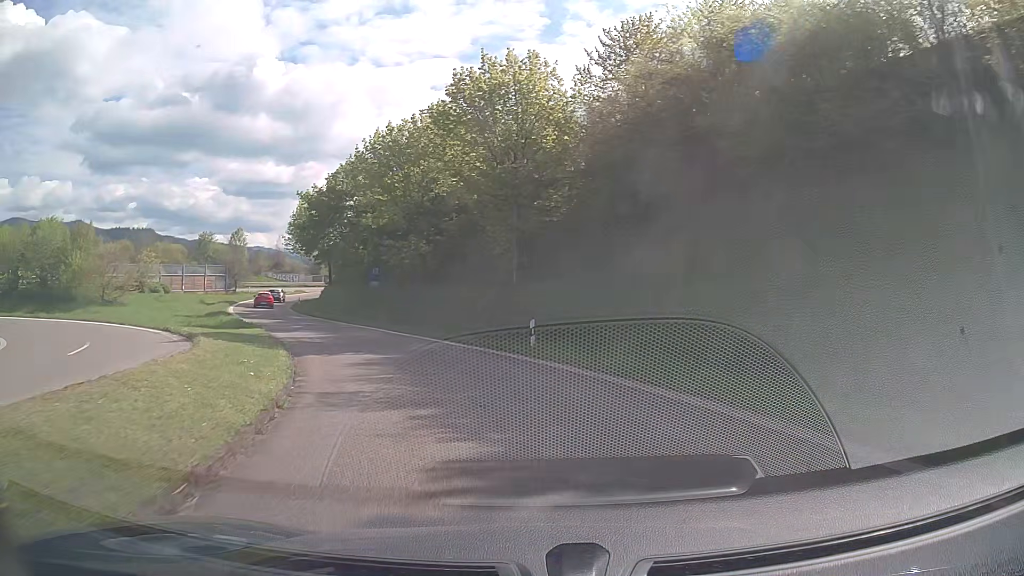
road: trunk_link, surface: asphalt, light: Day
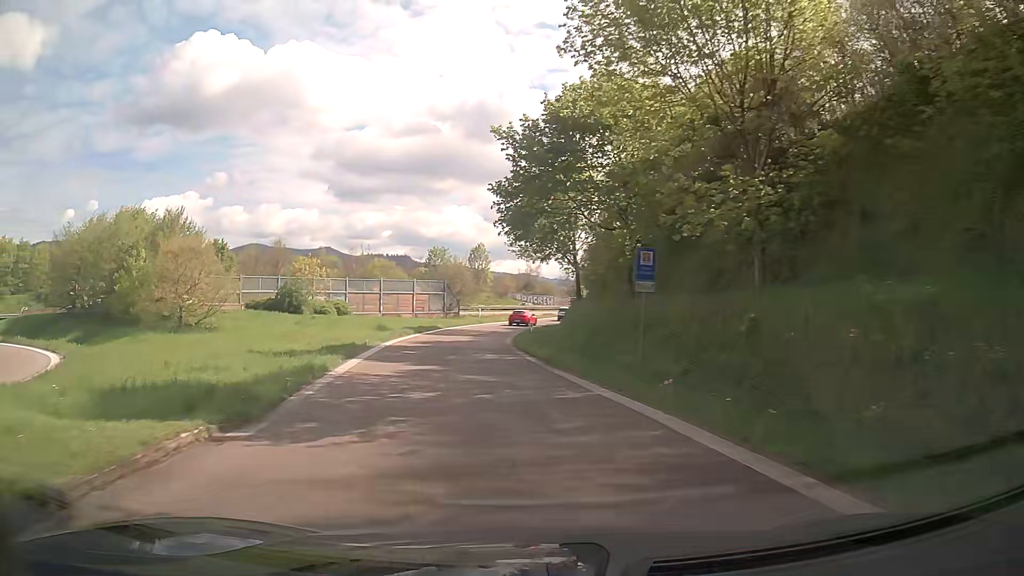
(-4.6, +21.8) m; -23°
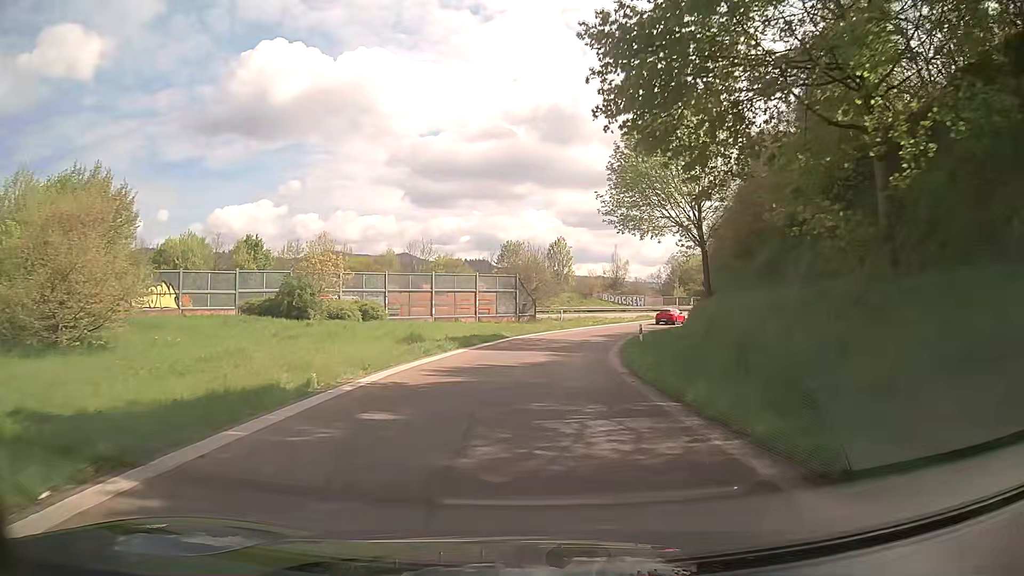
(-1.2, +15.4) m; -7°
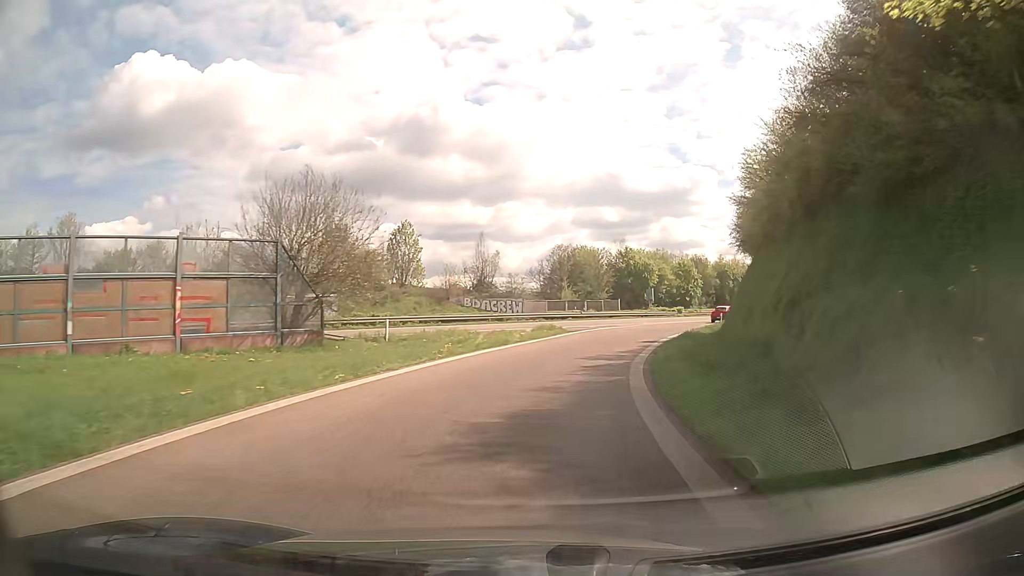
(+1.9, +32.1) m; +11°
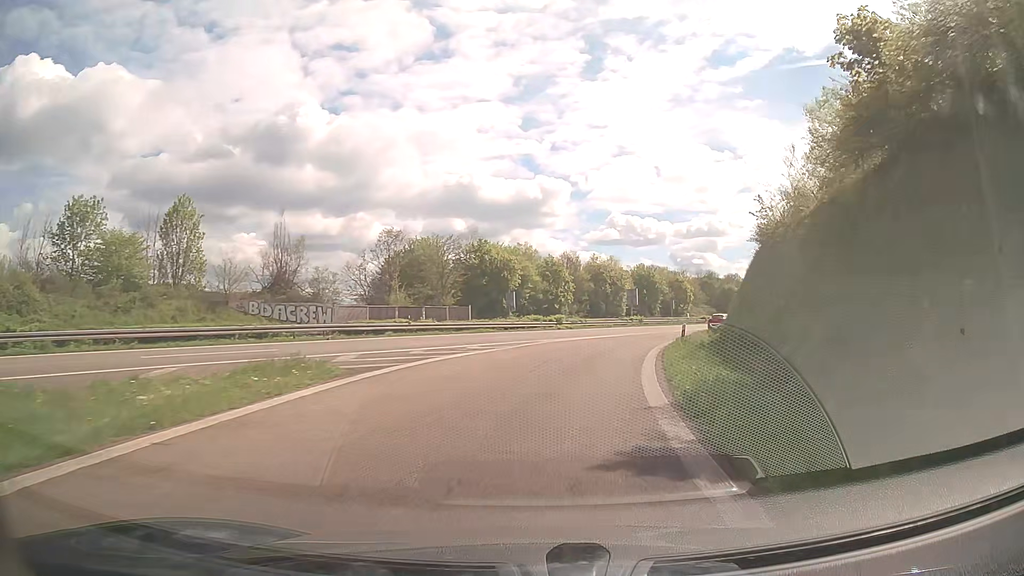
(+2.5, +24.6) m; +12°
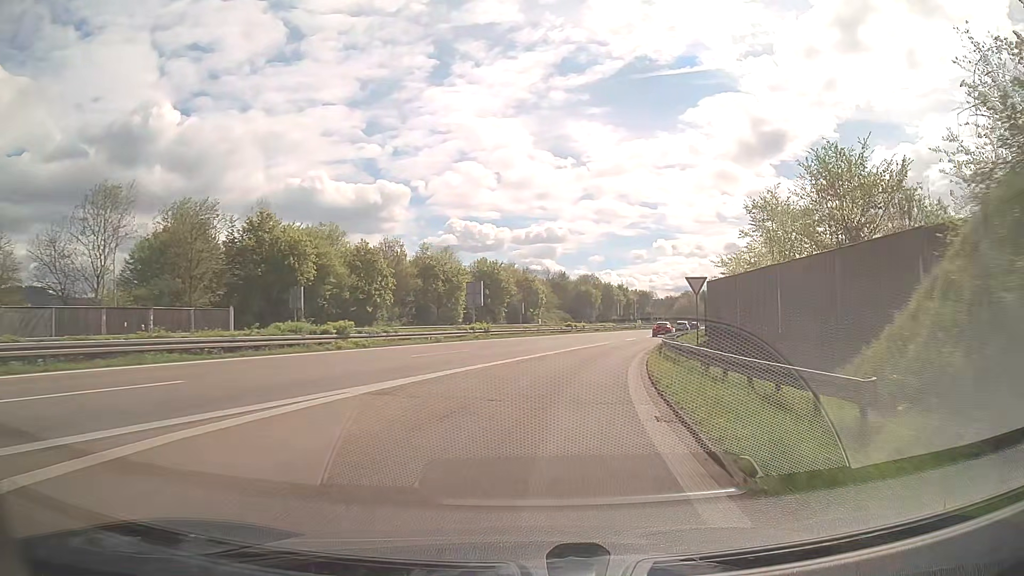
(+3.1, +24.9) m; +13°
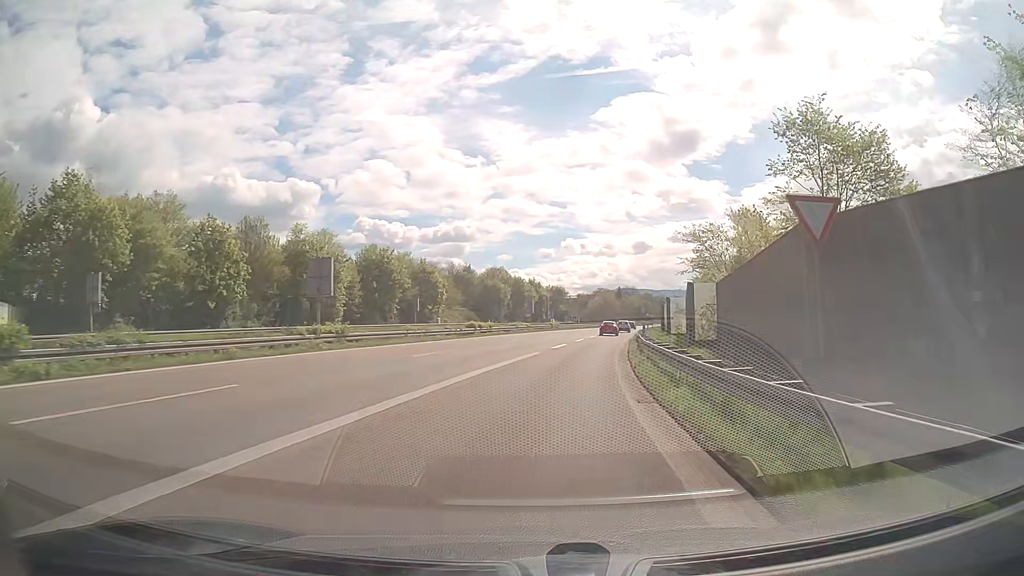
(+1.3, +17.1) m; +8°
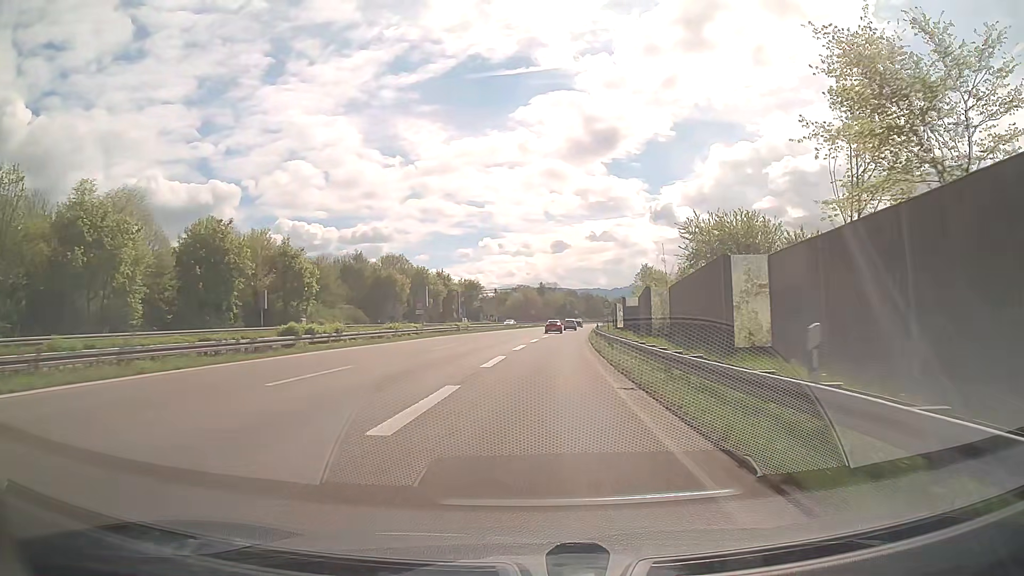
(+1.9, +26.9) m; +7°
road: trunk
(0, +10) (+1, +20) (+1, +30) (+2, +40) (+3, +50) (+3, +60) (+4, +70) (+5, +80) (+6, +90) (+7, +100) m
